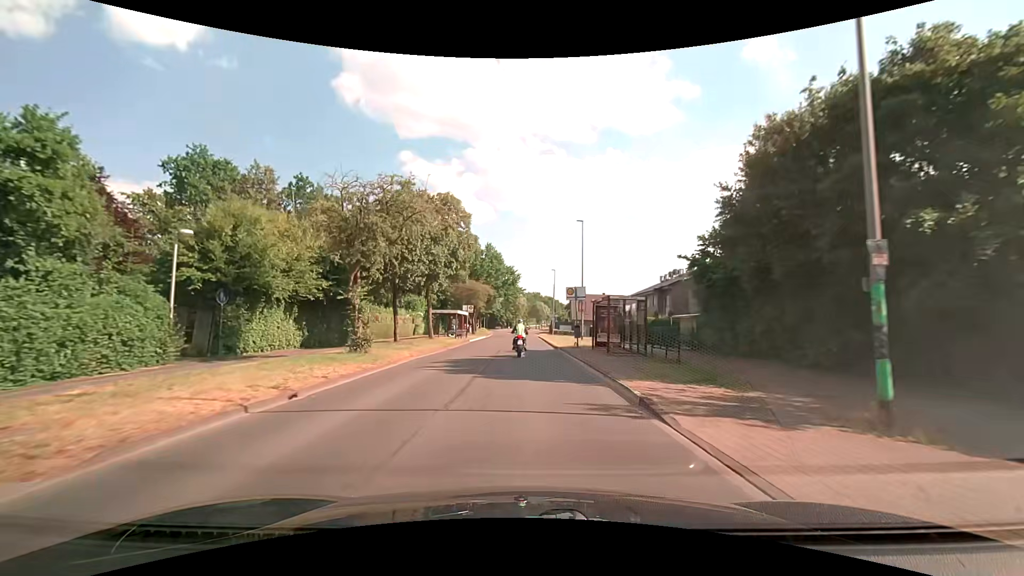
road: tertiary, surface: asphalt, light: Day
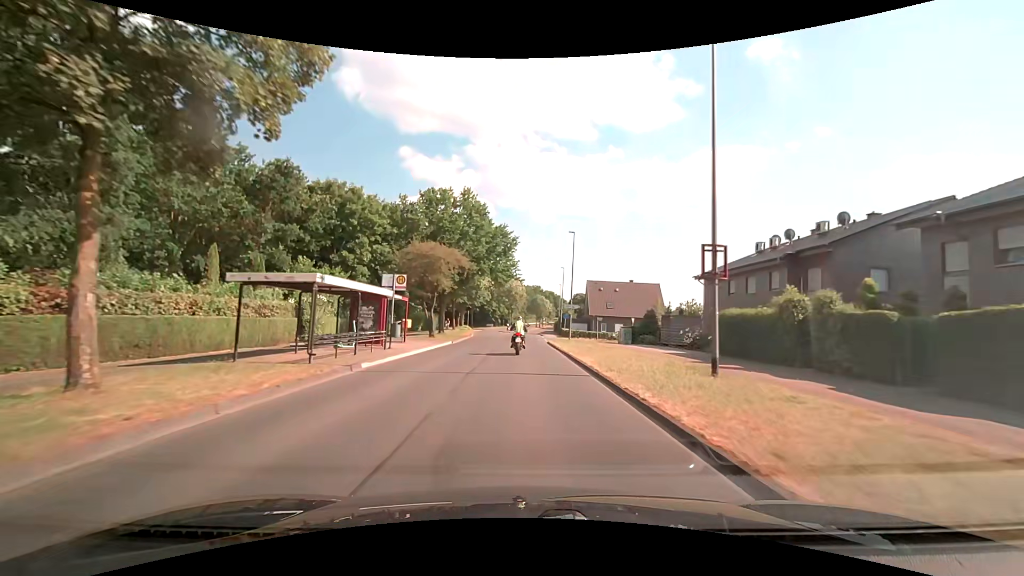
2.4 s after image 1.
(-0.2, +29.3) m; 0°
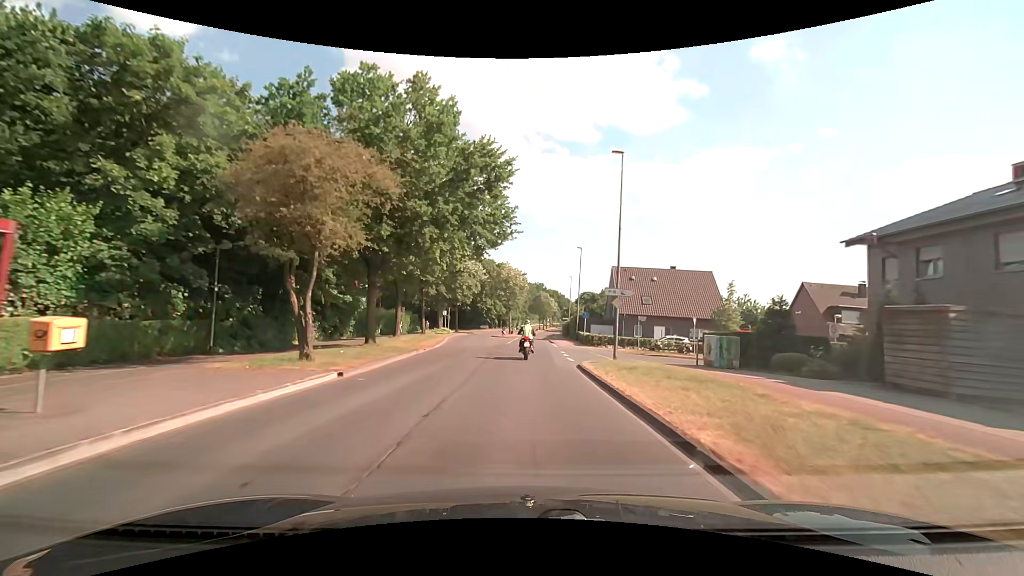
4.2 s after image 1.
(0.0, +21.6) m; 0°
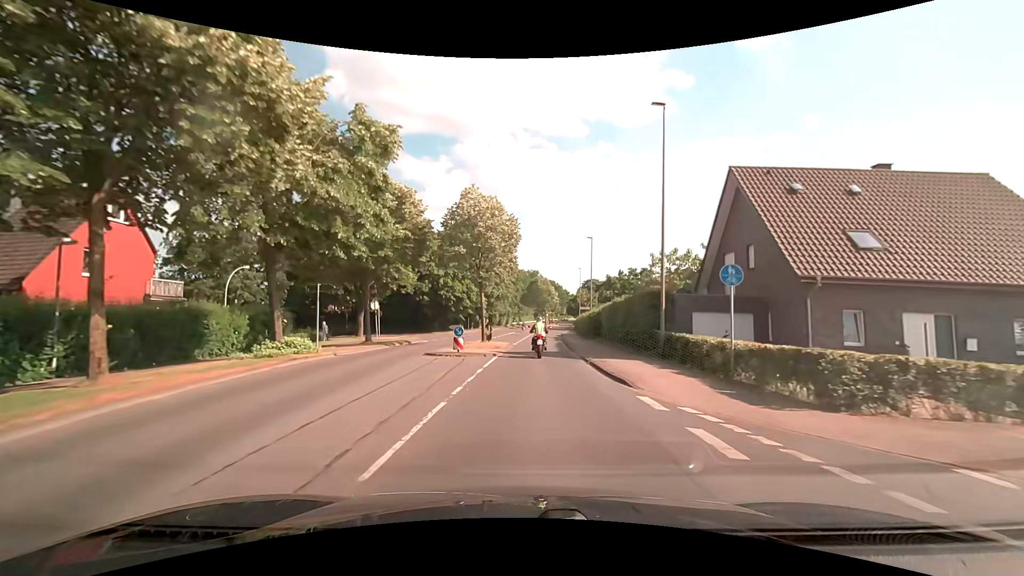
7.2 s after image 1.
(+0.2, +35.5) m; +1°
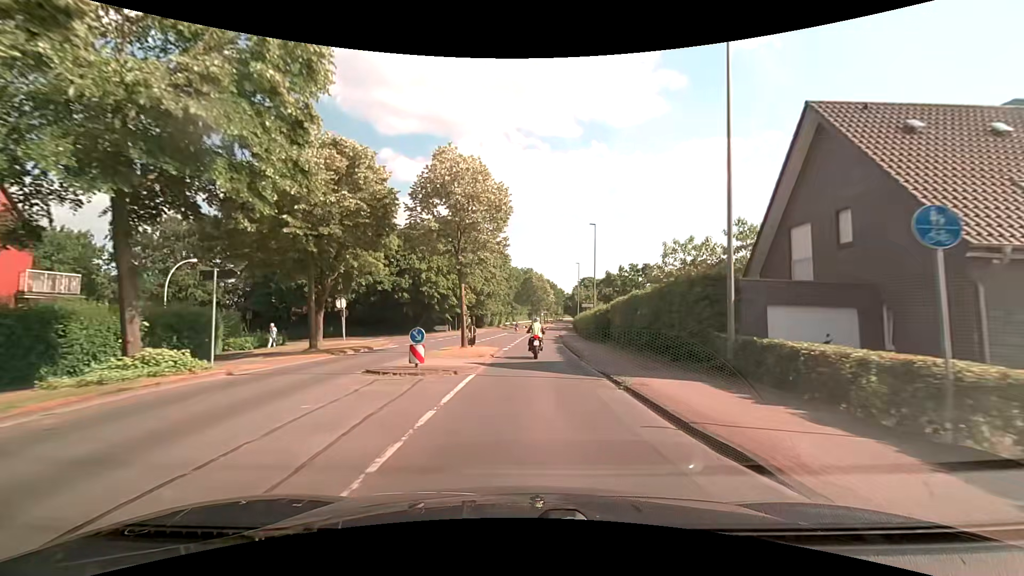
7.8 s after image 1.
(0.0, +7.0) m; +1°
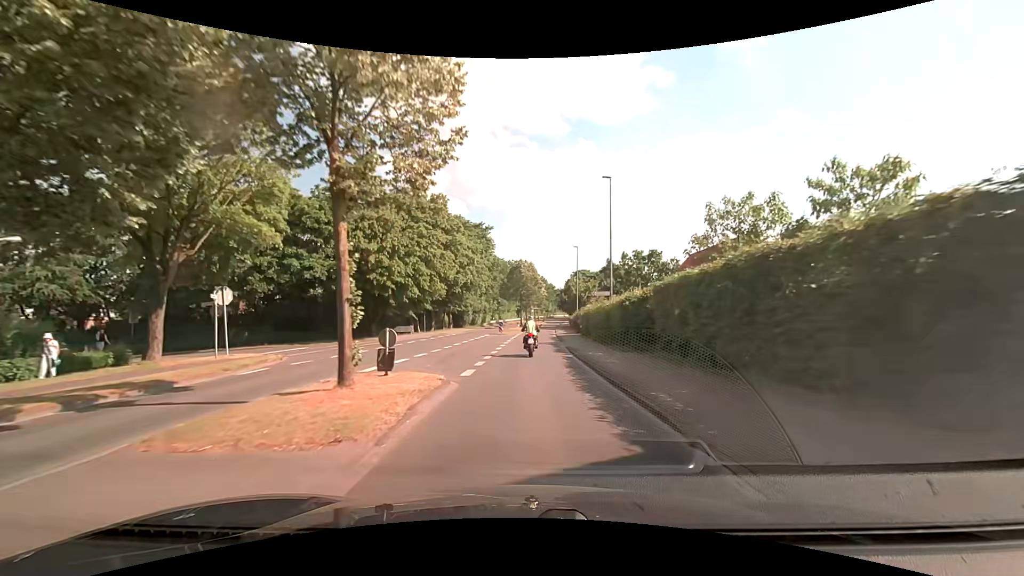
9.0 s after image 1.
(+0.1, +14.0) m; +1°
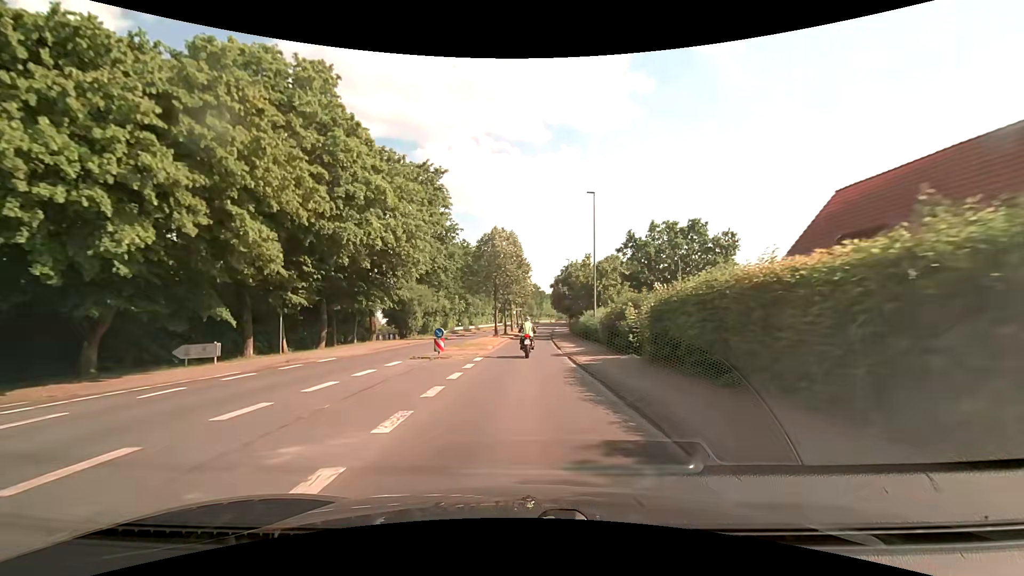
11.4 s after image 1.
(+0.5, +27.9) m; +2°
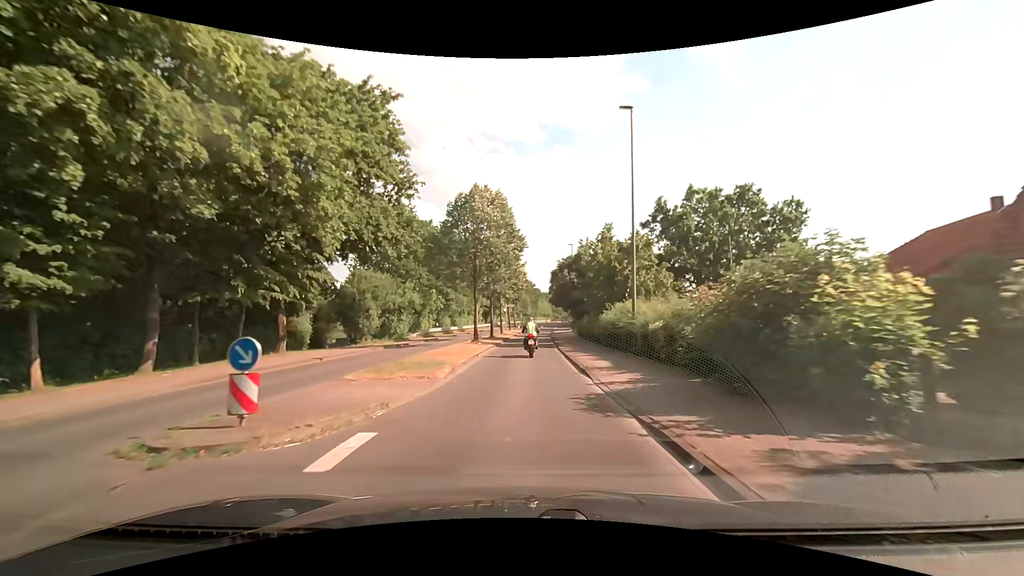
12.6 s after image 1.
(+0.1, +13.8) m; +1°
(0, +10) (0, +20) (0, +30) (+1, +40) (+1, +50) (+1, +60) (+2, +70) (+2, +80) (+3, +90) (+4, +100) m
